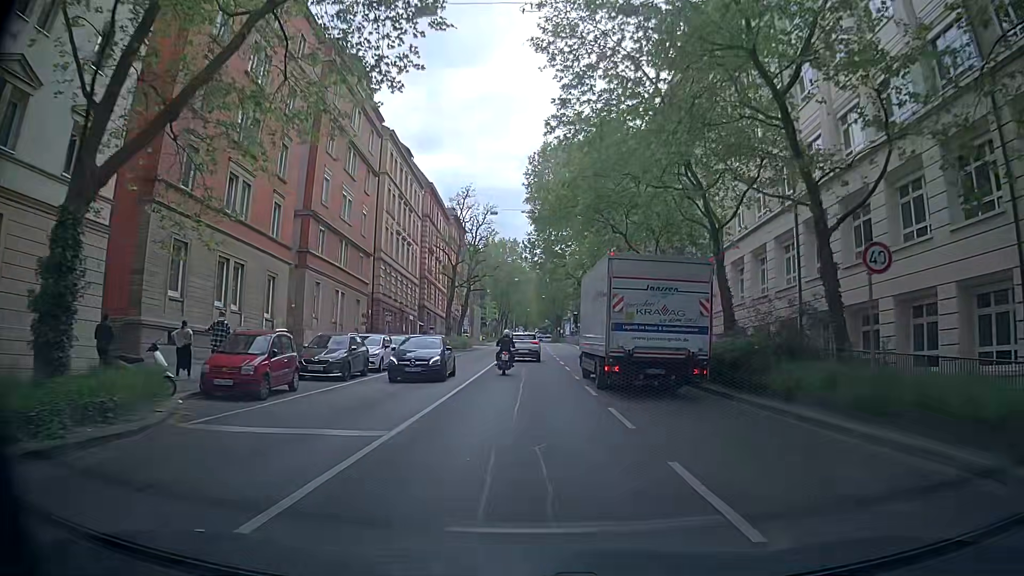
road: secondary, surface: asphalt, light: Day
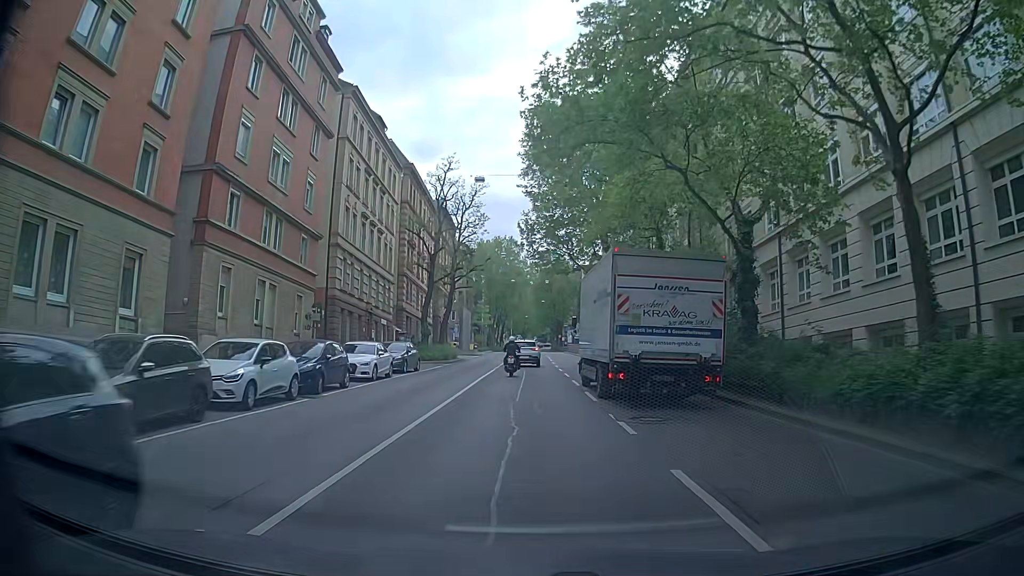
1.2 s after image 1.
(-0.4, +12.5) m; -2°
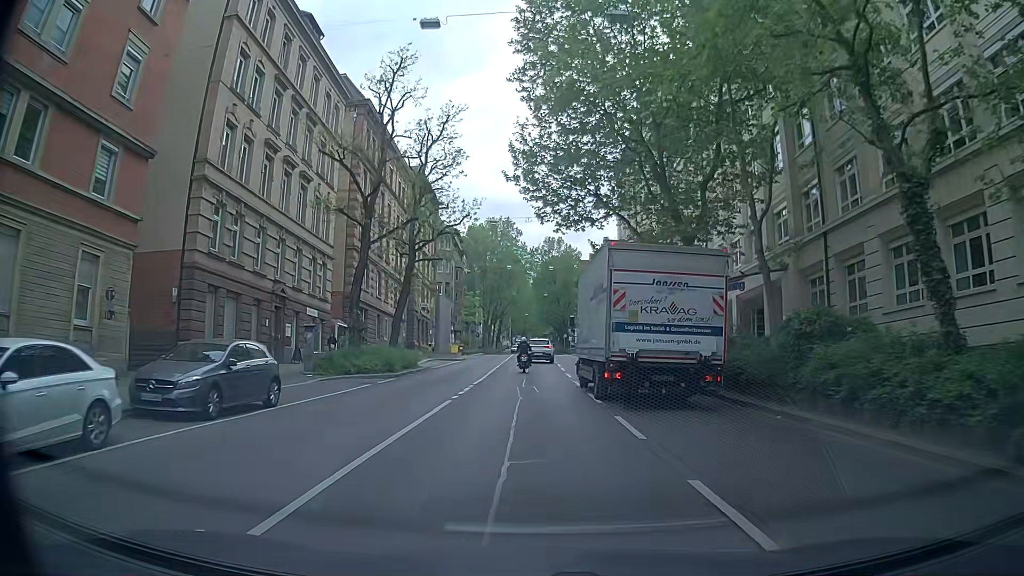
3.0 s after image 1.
(+0.5, +19.2) m; 0°
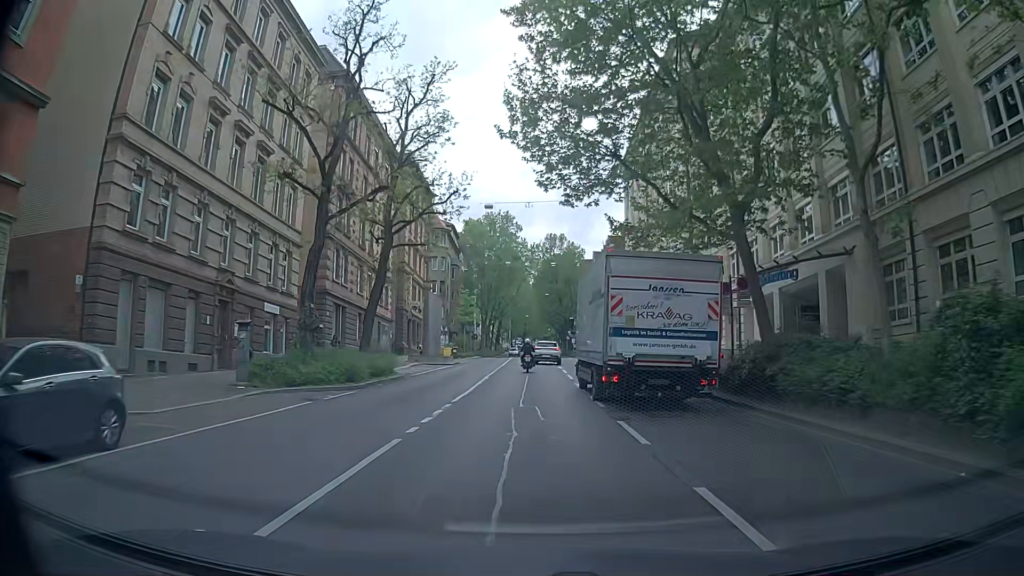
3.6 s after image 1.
(+0.1, +6.3) m; +1°
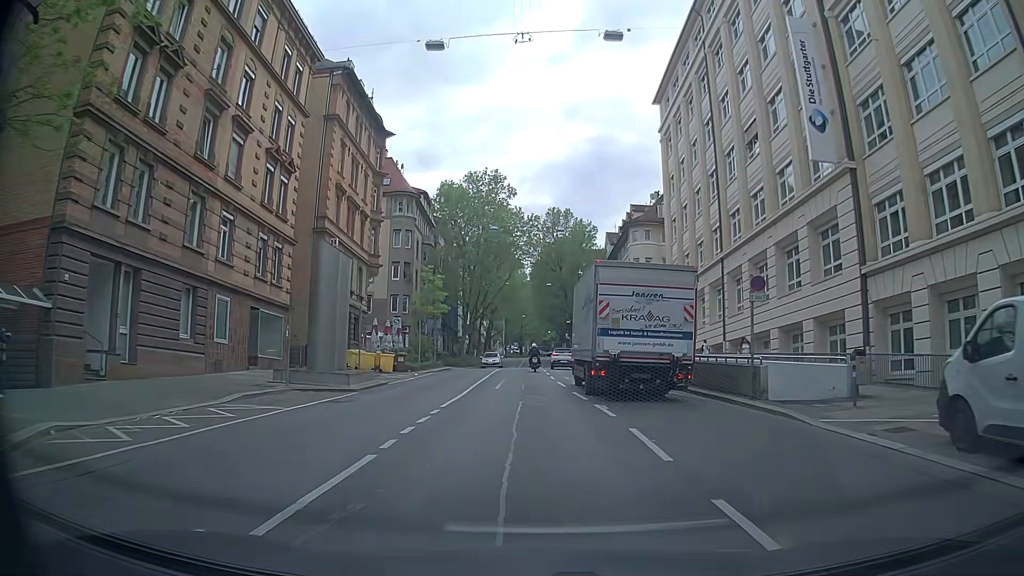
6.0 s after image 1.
(-0.1, +25.2) m; +1°
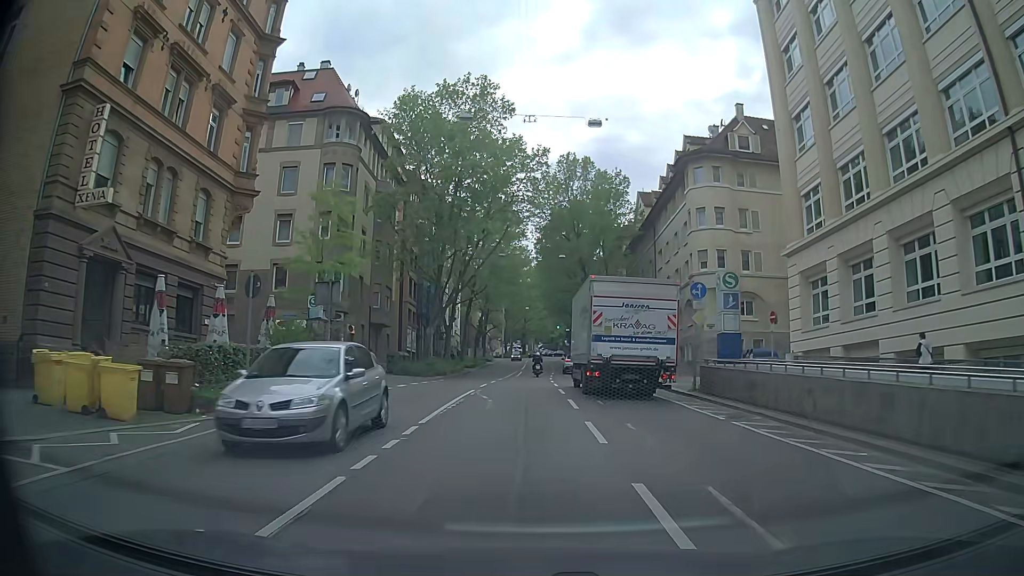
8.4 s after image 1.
(-0.5, +25.5) m; -2°
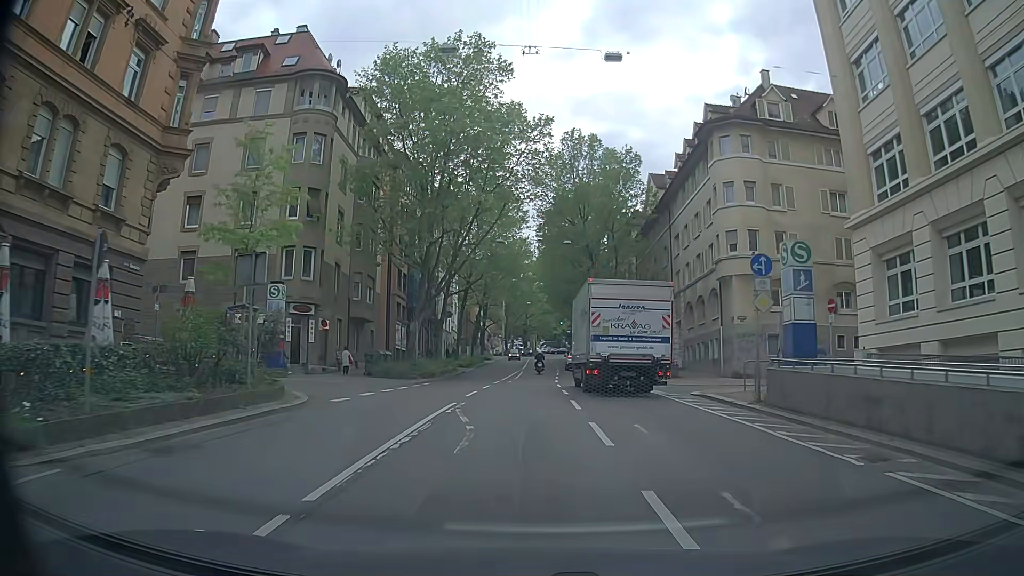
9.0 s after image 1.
(+0.1, +6.4) m; 0°
